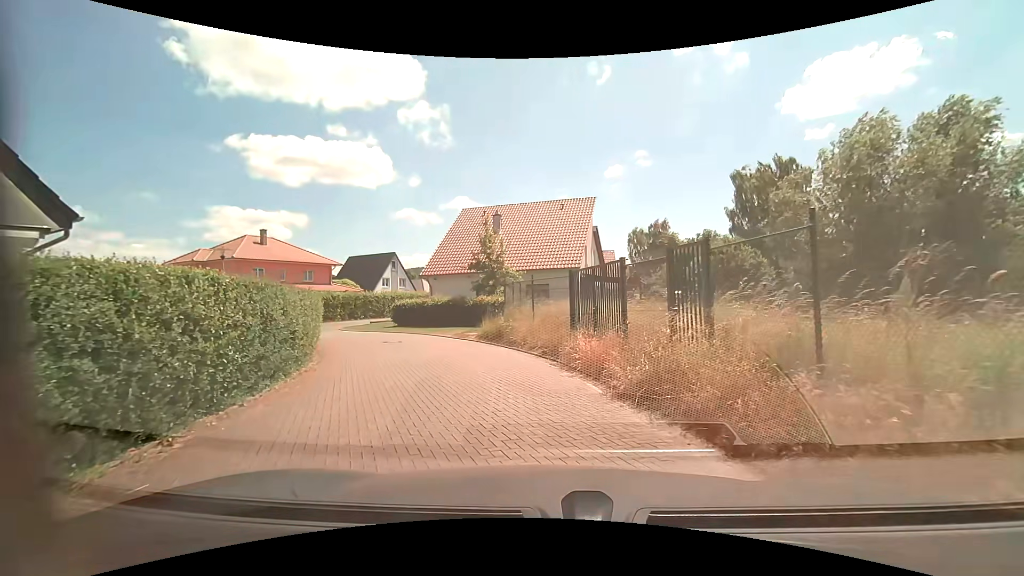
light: Day
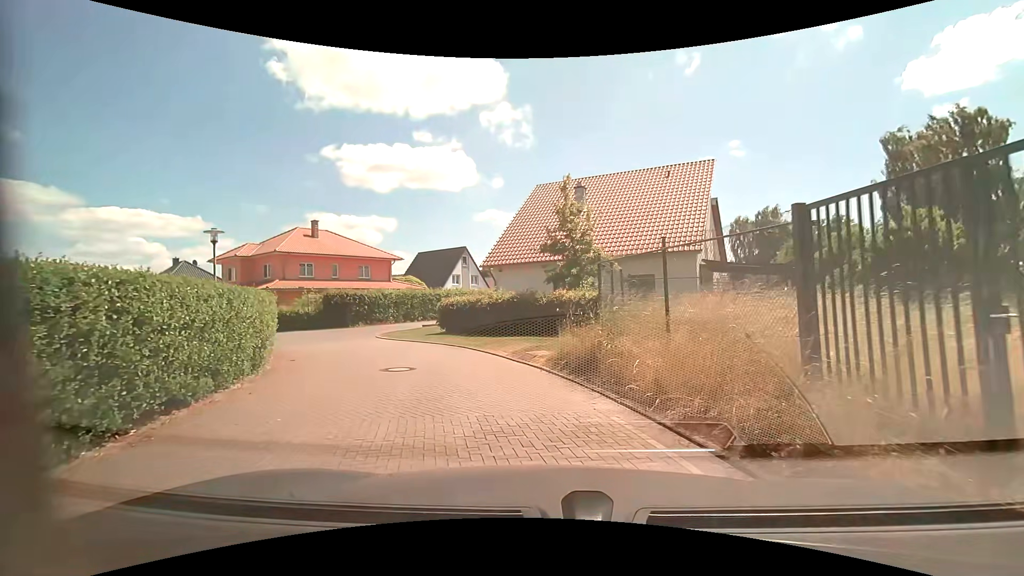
(-0.6, +8.7) m; -9°
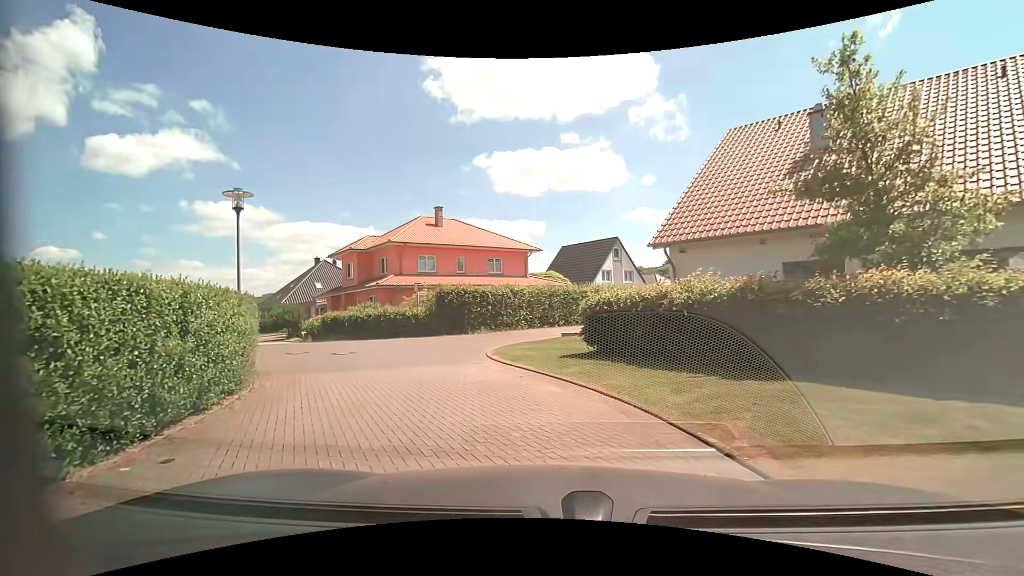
(-1.3, +9.5) m; -17°
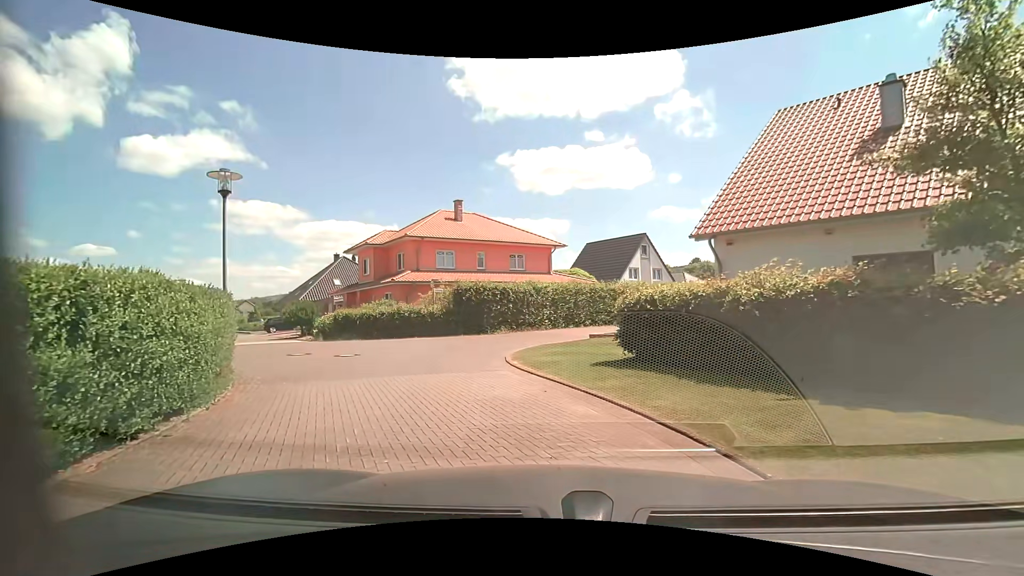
(0.0, +1.9) m; -2°
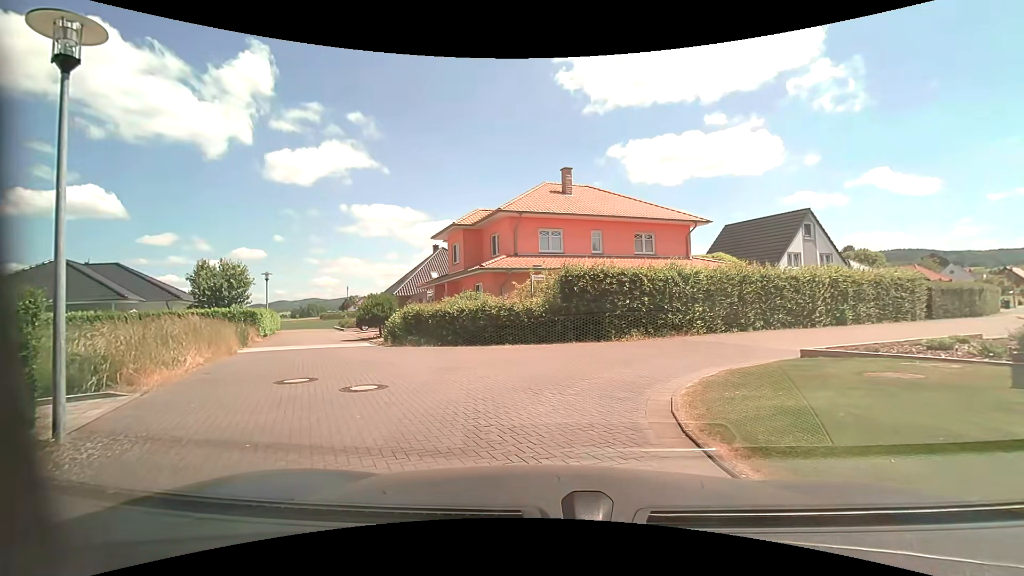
(-0.7, +7.3) m; -11°
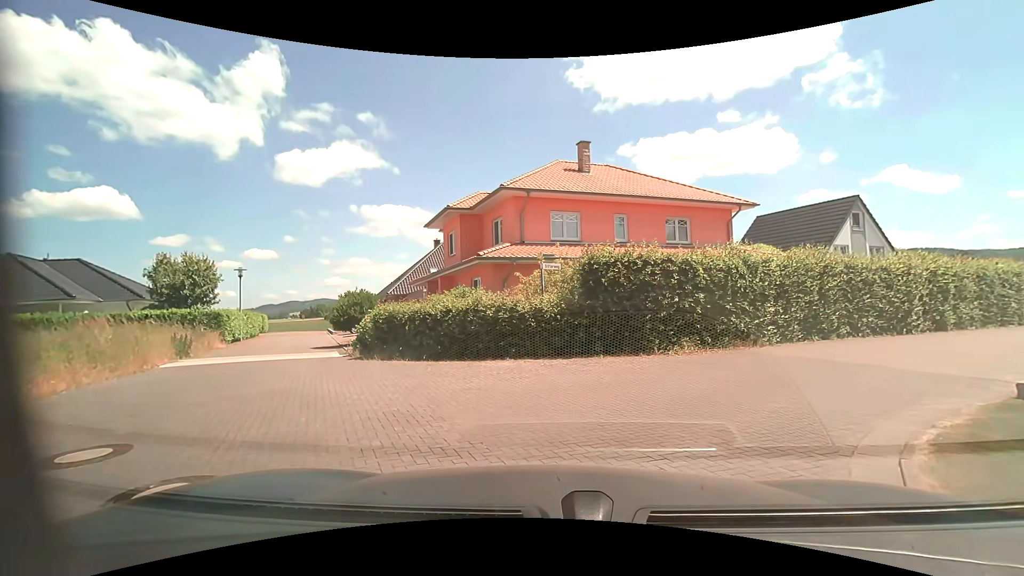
(-0.2, +4.8) m; -1°
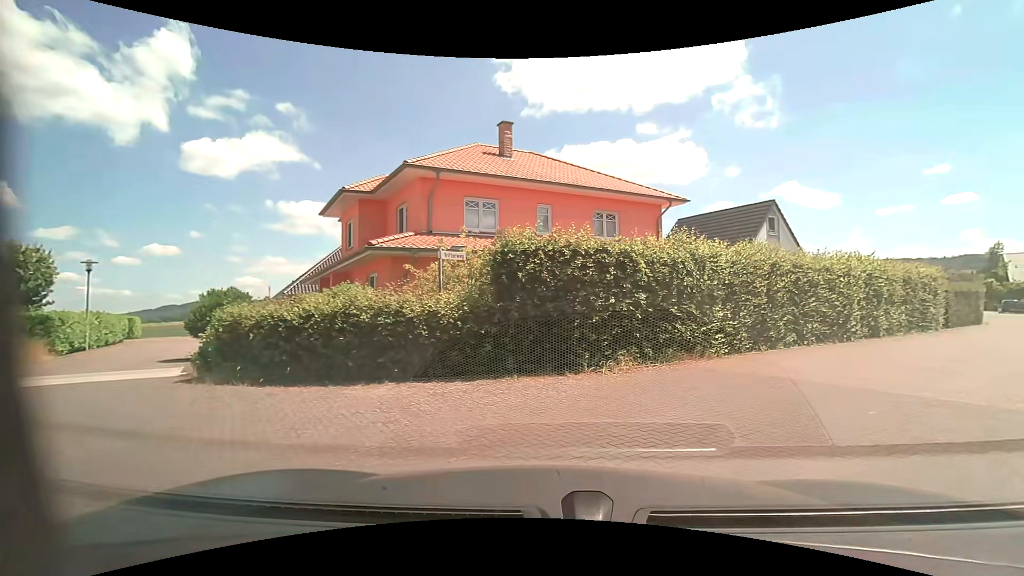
(+0.2, +3.2) m; +8°
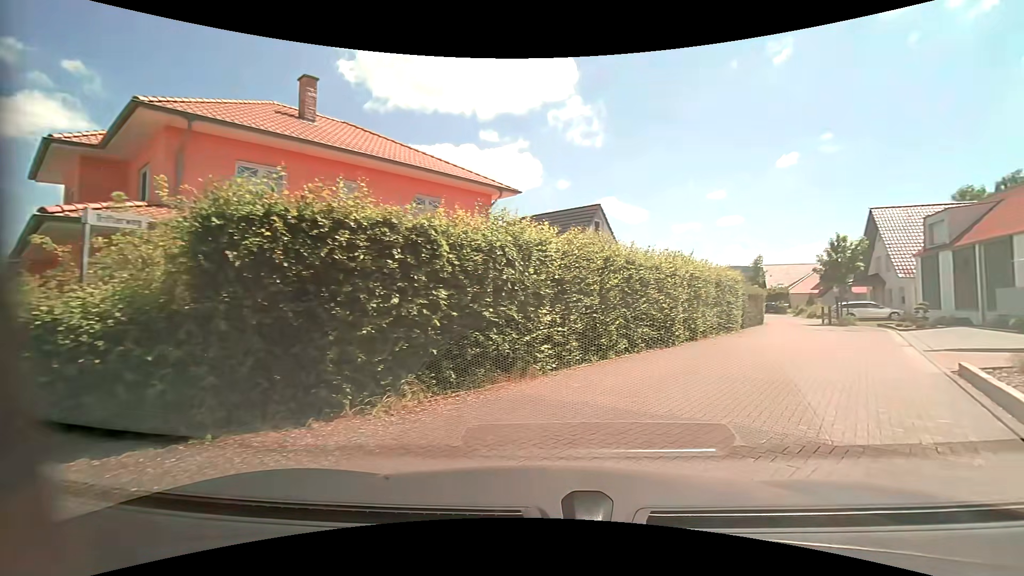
(+0.5, +3.4) m; +19°
